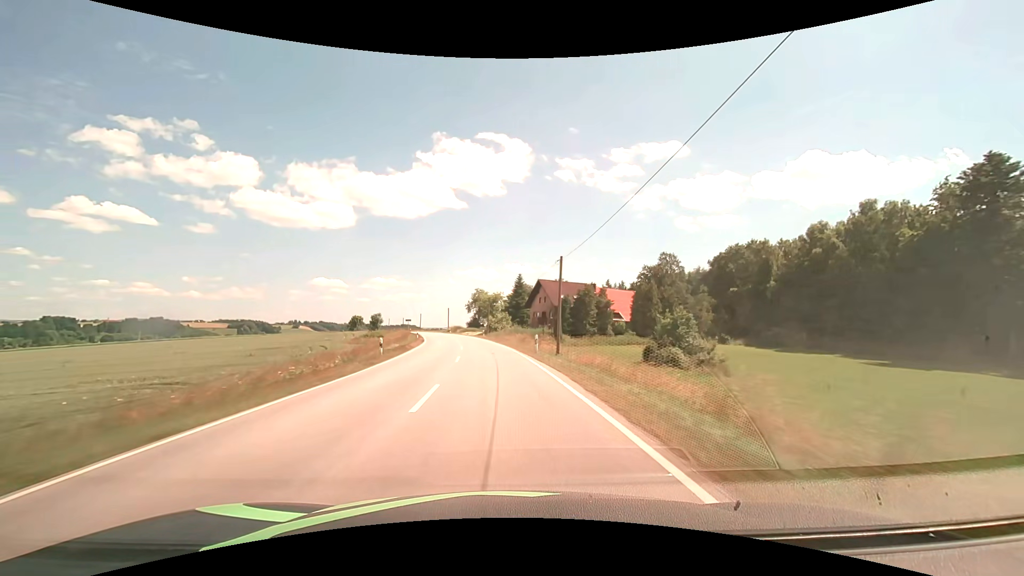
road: secondary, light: Day
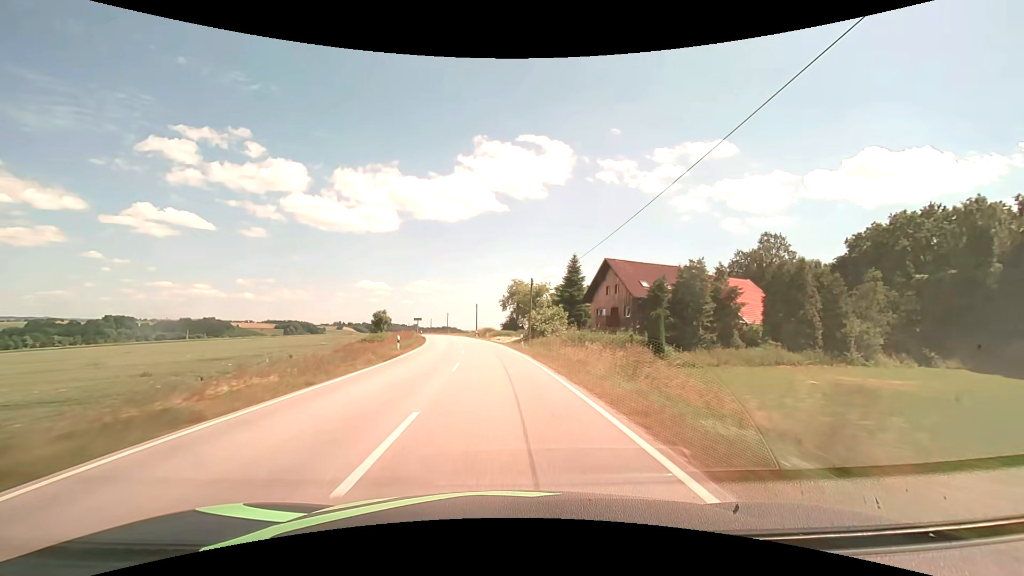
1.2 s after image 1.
(-1.1, +28.3) m; -5°
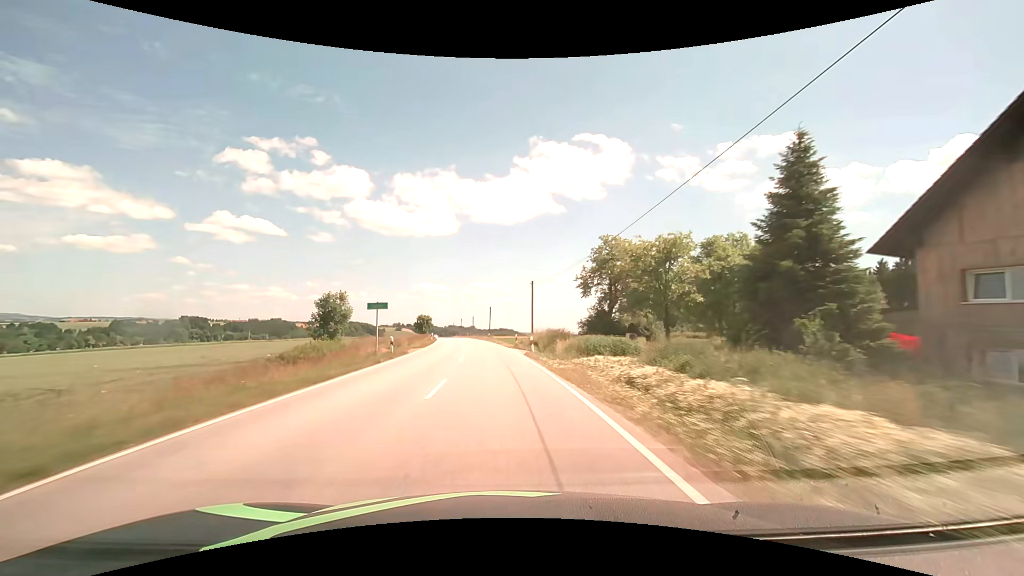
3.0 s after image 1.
(-2.5, +42.4) m; -6°
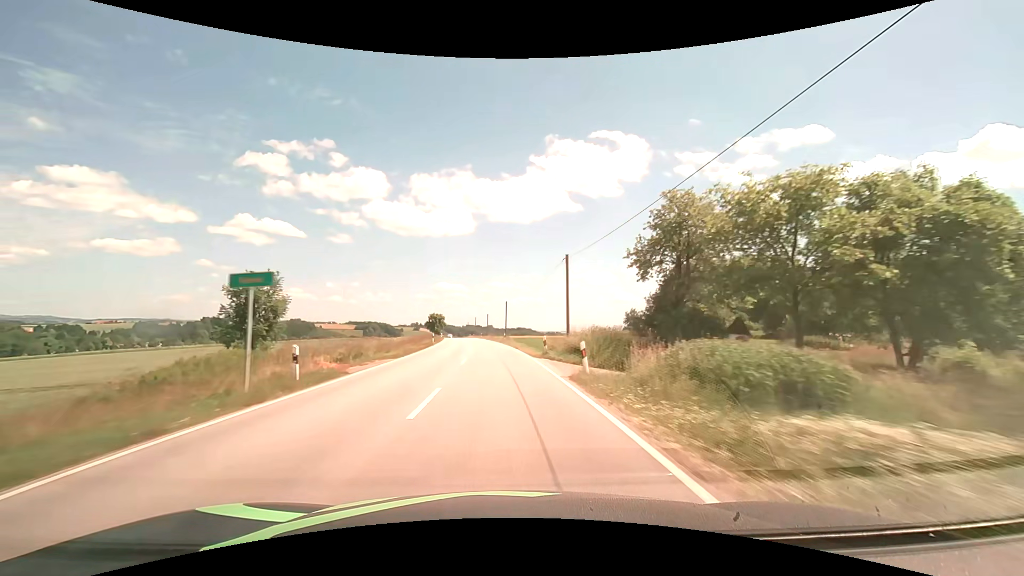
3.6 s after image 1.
(-0.3, +14.2) m; -2°
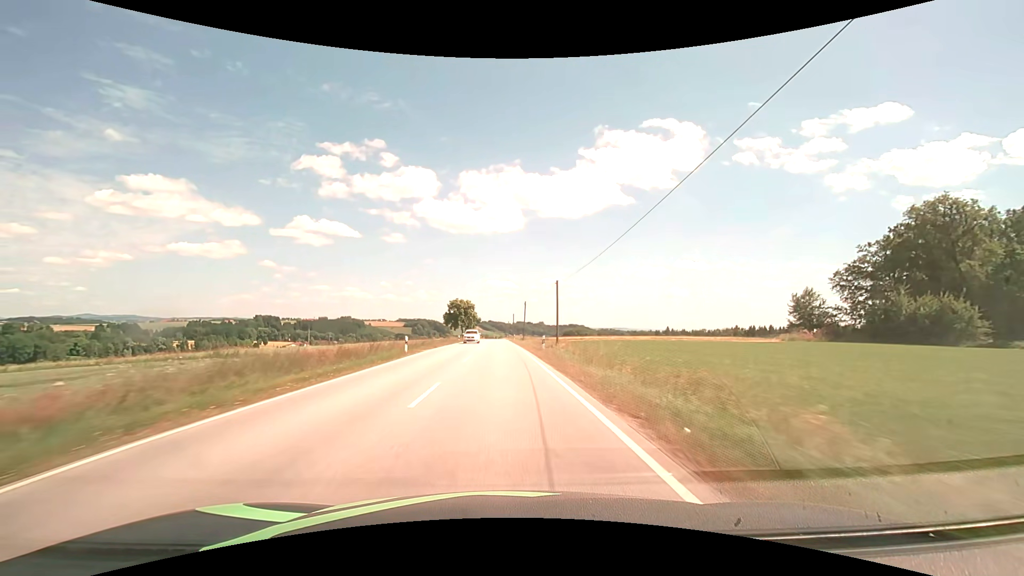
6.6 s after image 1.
(-4.2, +71.0) m; -6°
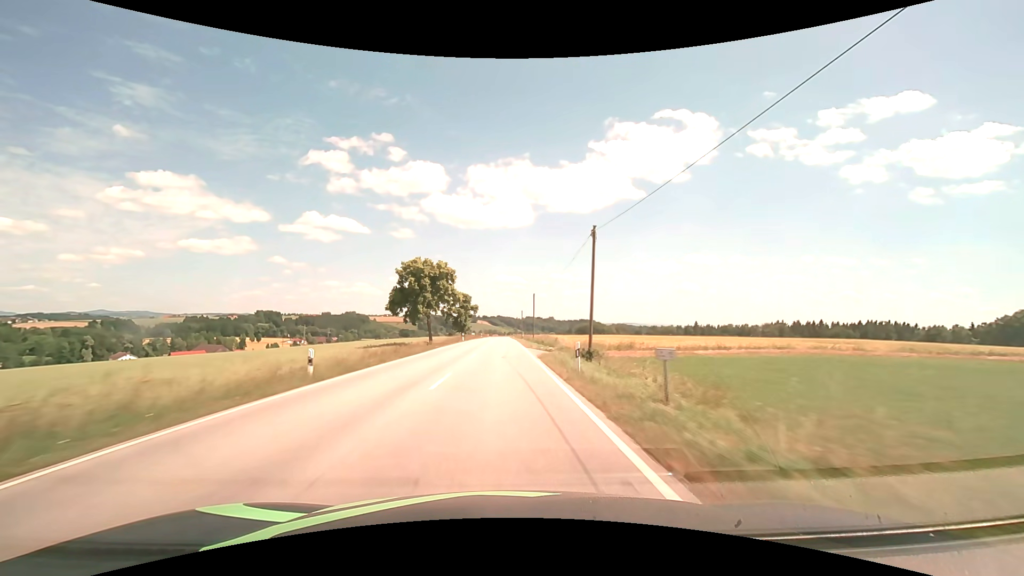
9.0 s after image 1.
(-0.8, +57.2) m; -1°
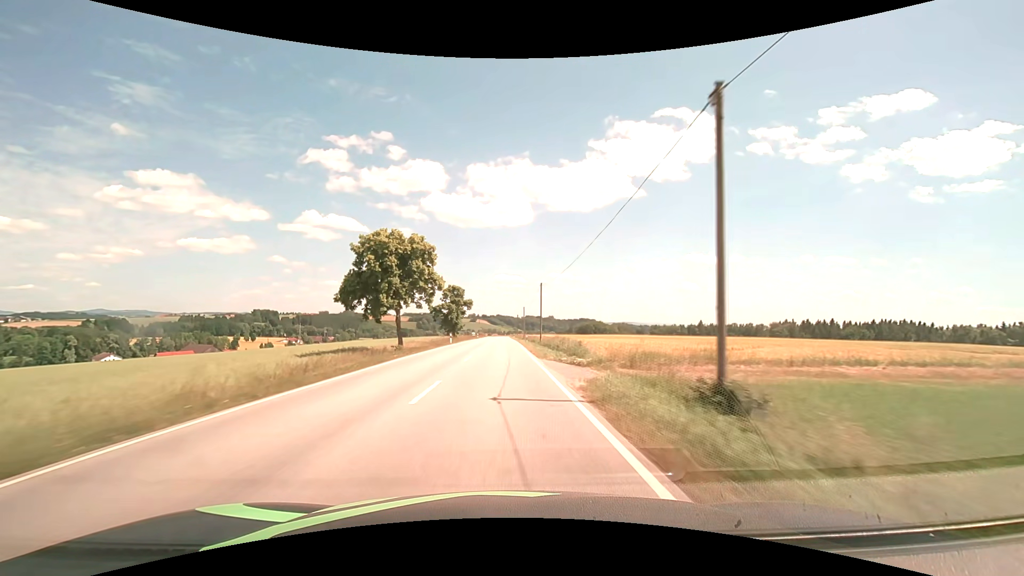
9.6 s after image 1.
(0.0, +14.3) m; 0°
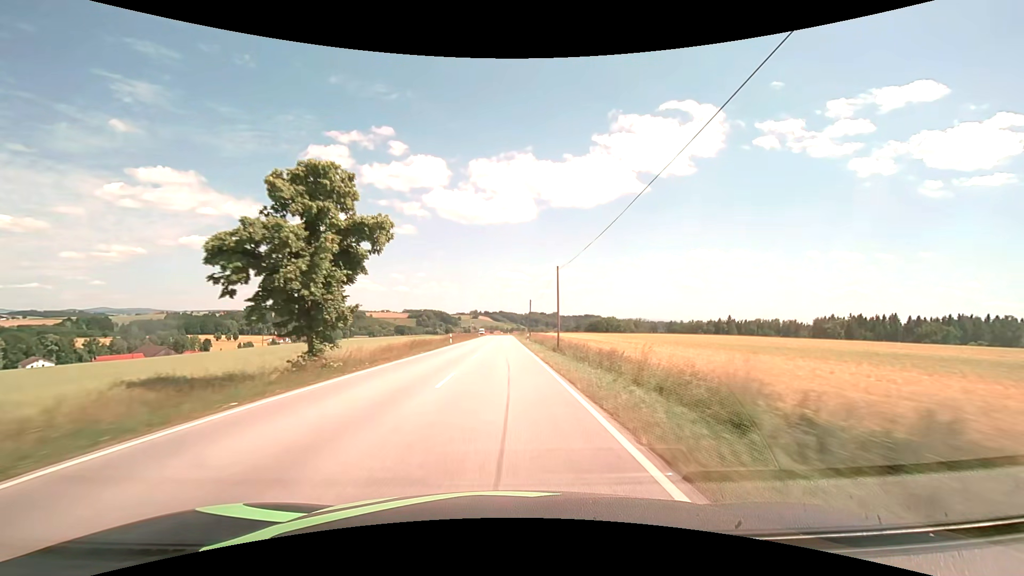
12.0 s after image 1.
(-0.2, +57.3) m; 0°
(0, +10) (0, +20) (0, +30) (0, +40) (0, +50) (0, +60) (0, +70) (0, +80) (0, +90) (0, +100) m
